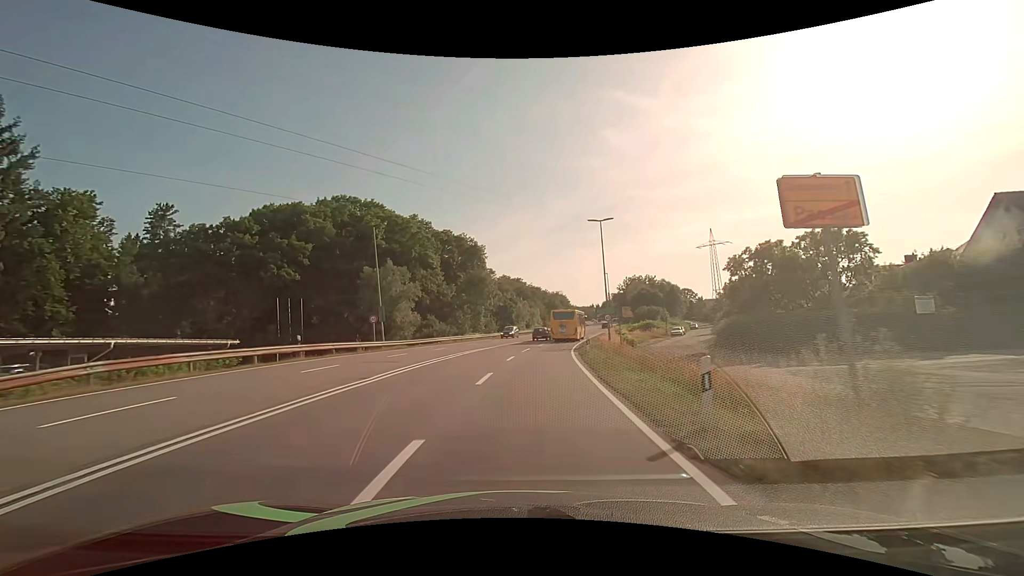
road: secondary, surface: asphalt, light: Day
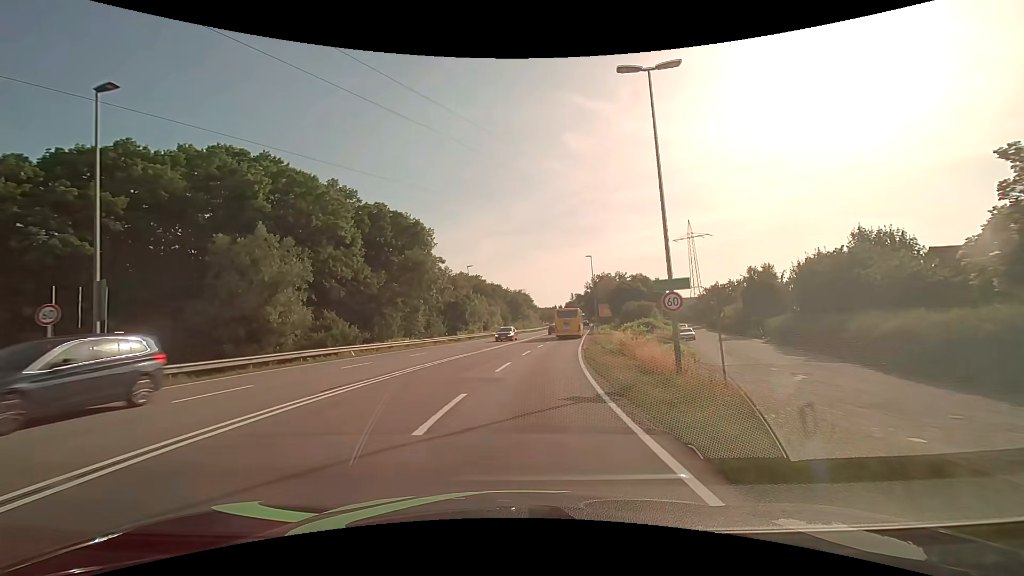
(+1.0, +23.2) m; +5°
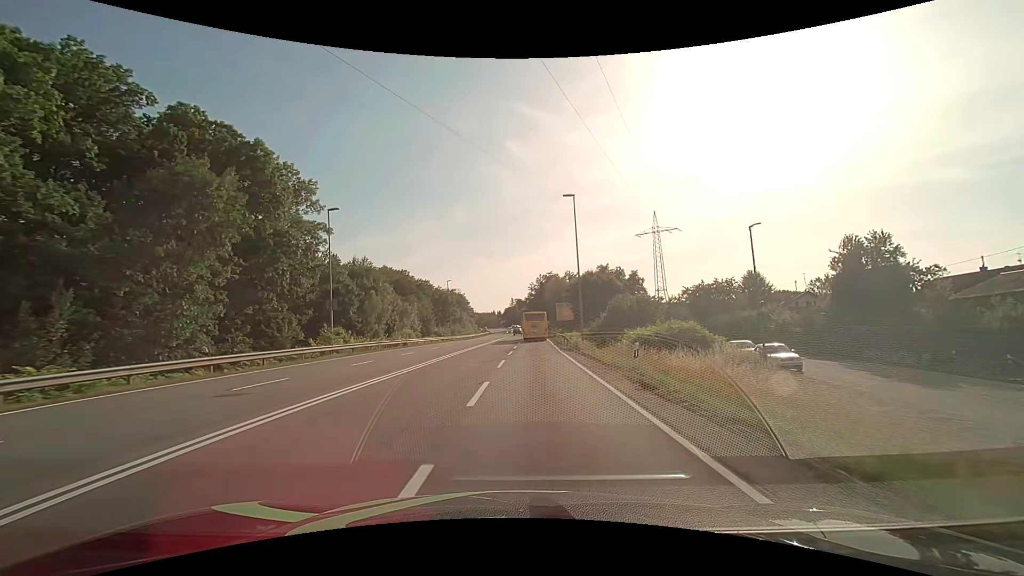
(+1.8, +33.2) m; +7°
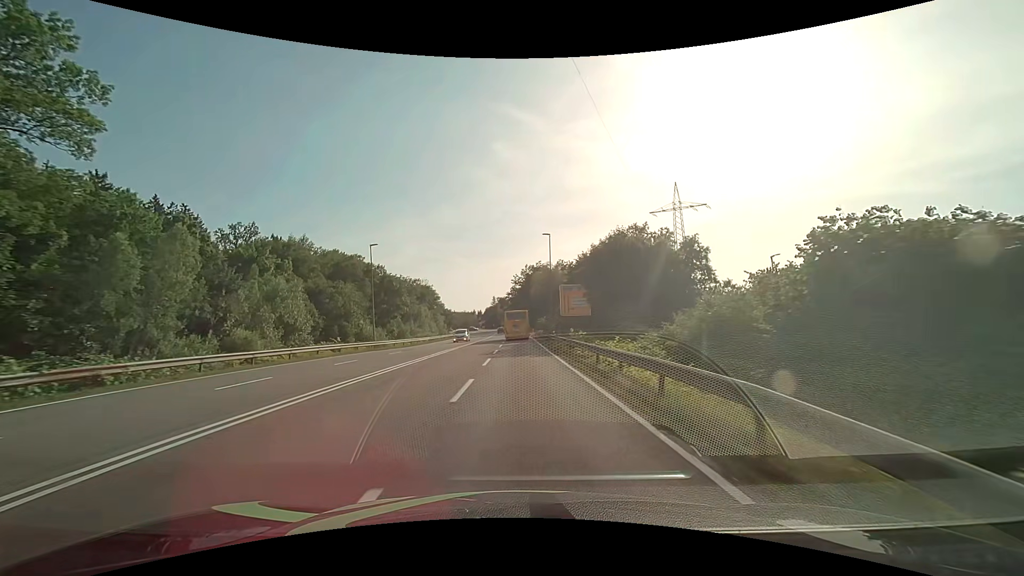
(+0.9, +35.5) m; +2°
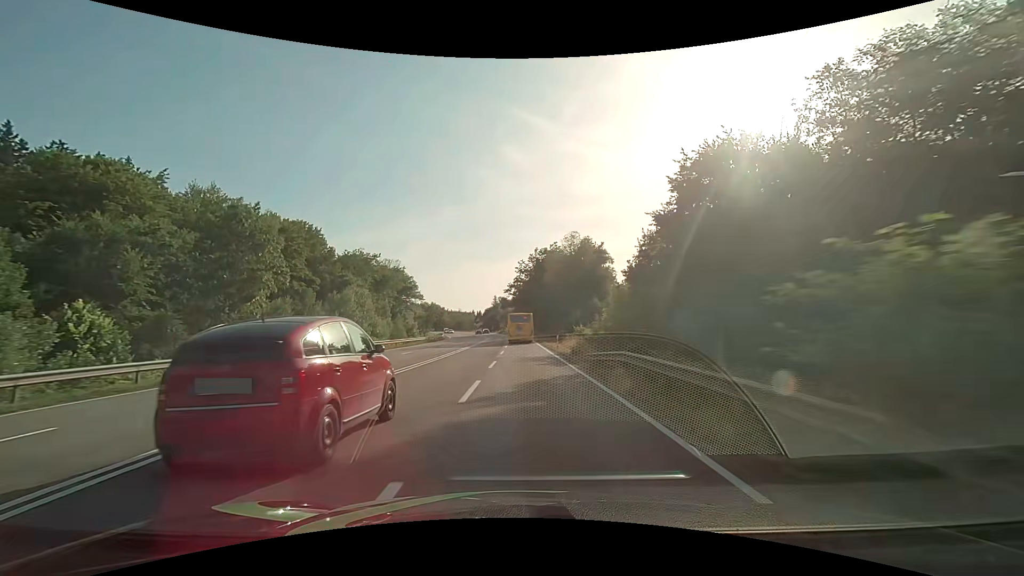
(-0.3, +44.0) m; 0°
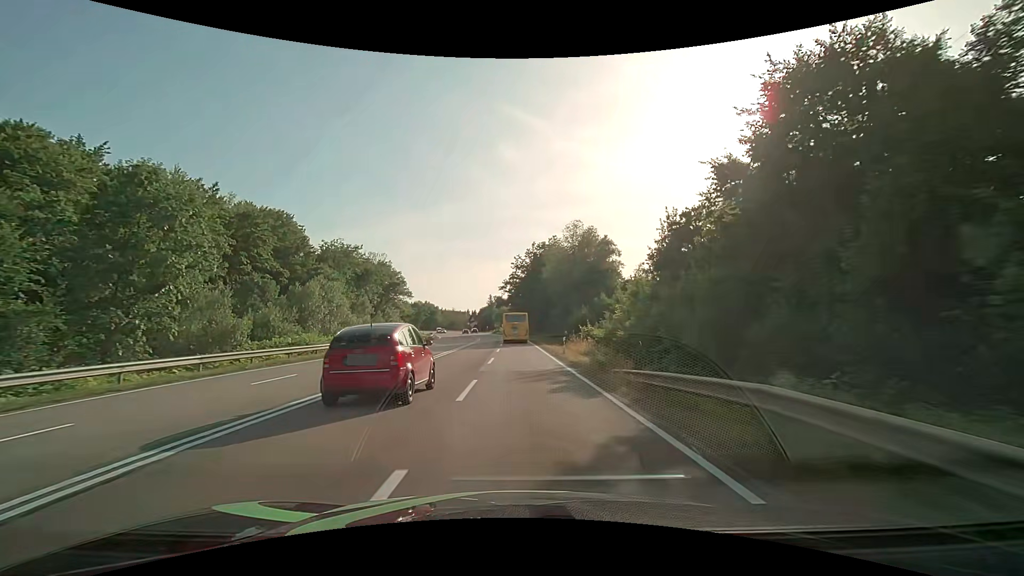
(0.0, +8.5) m; 0°
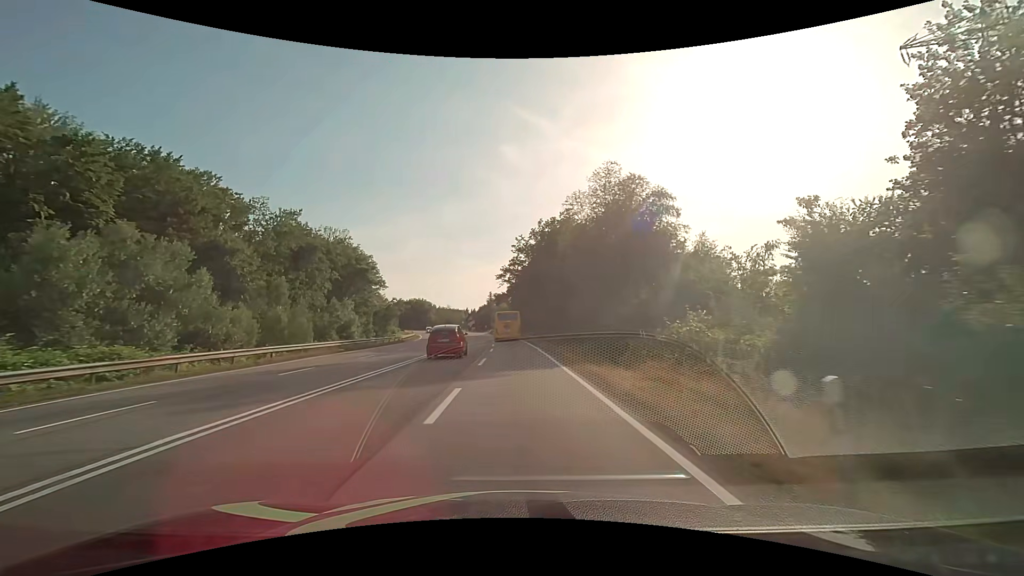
(+0.2, +24.8) m; 0°
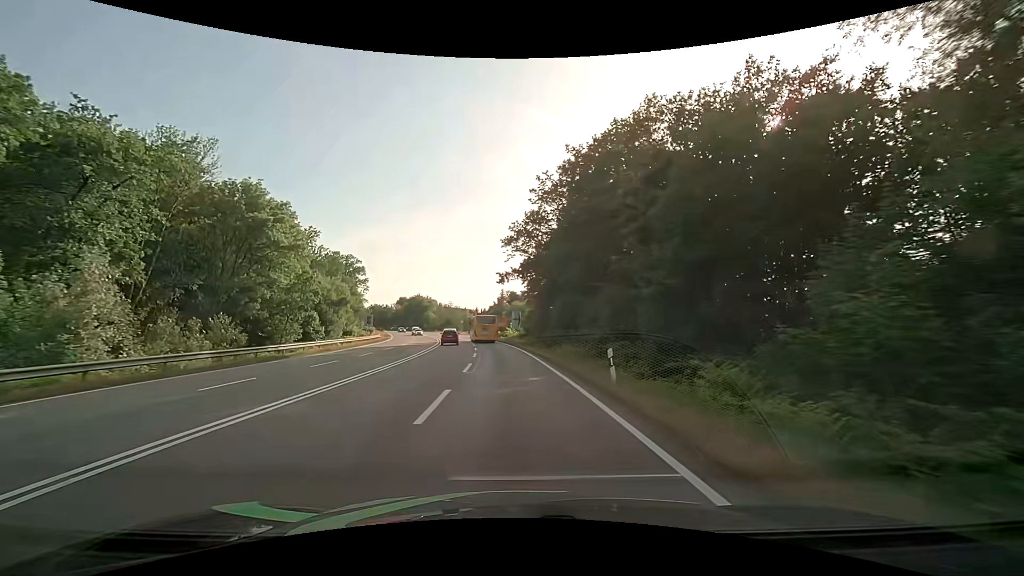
(-0.6, +39.9) m; -2°
(0, +10) (0, +20) (-1, +30) (-2, +40) (-3, +50) (-4, +60) (-5, +70) (-7, +80) (-9, +89) (-11, +99) m
